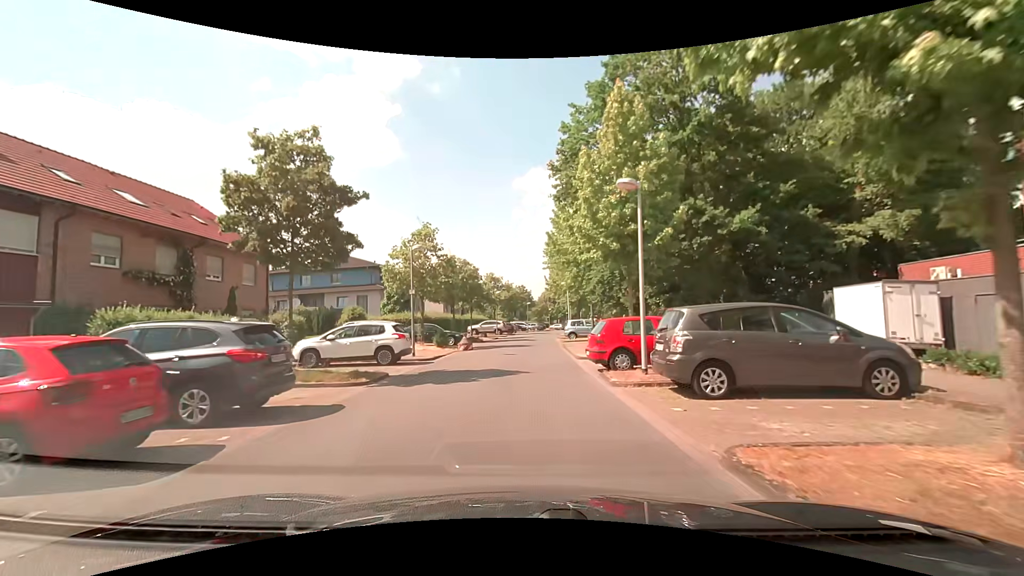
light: Day
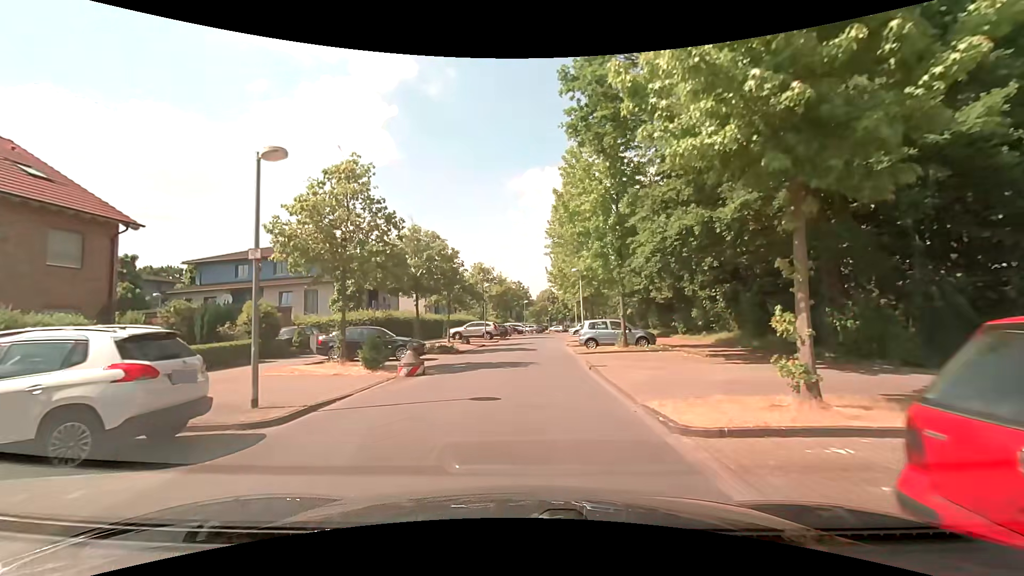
(+0.1, +12.0) m; +1°
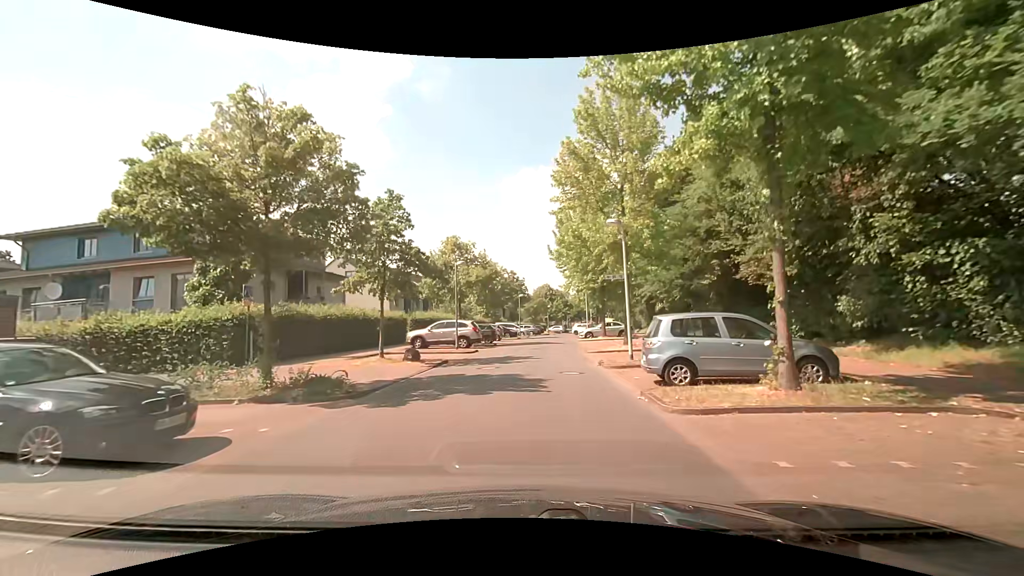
(0.0, +15.0) m; 0°
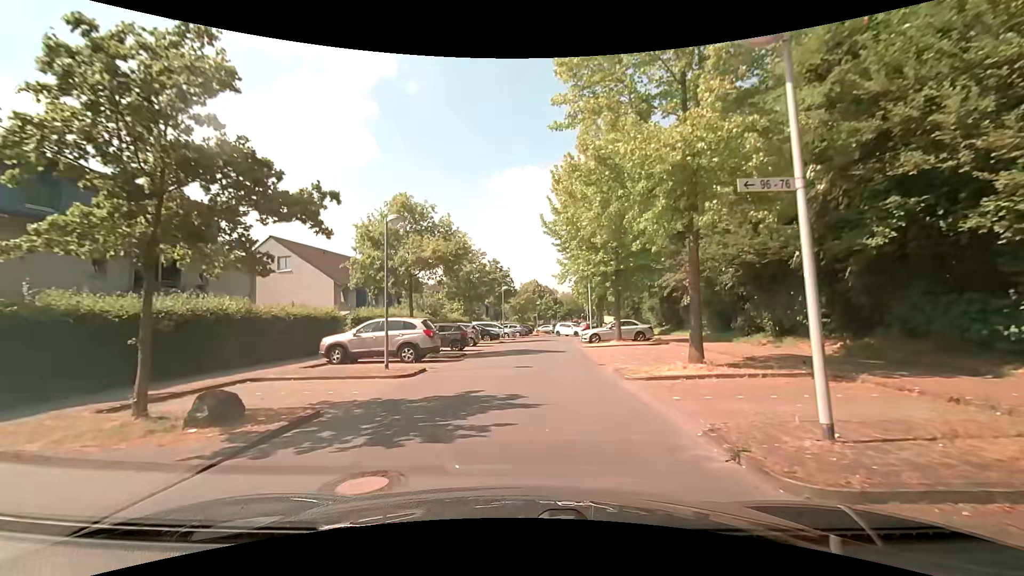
(+0.1, +11.2) m; +1°
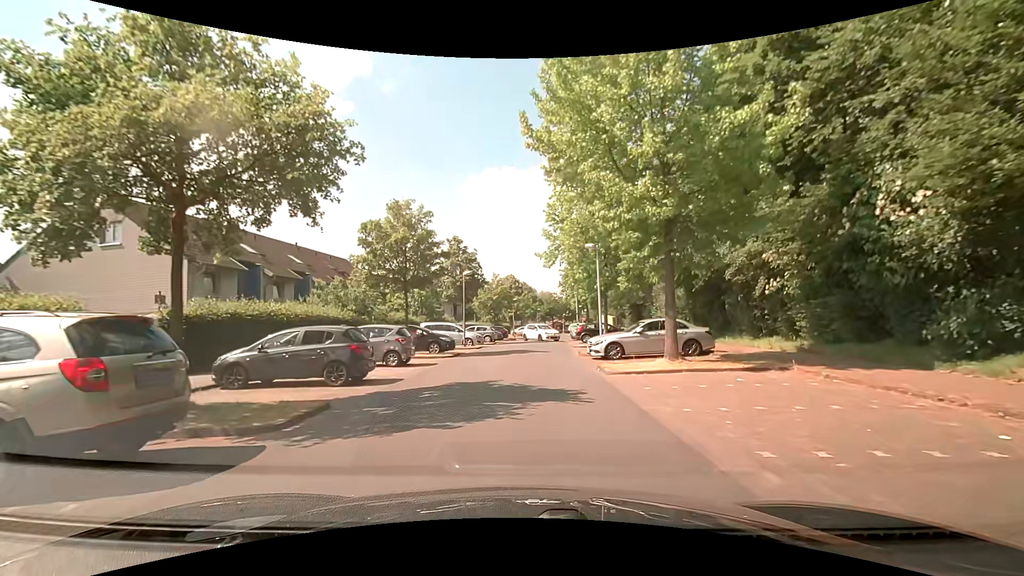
(+0.3, +14.0) m; +3°
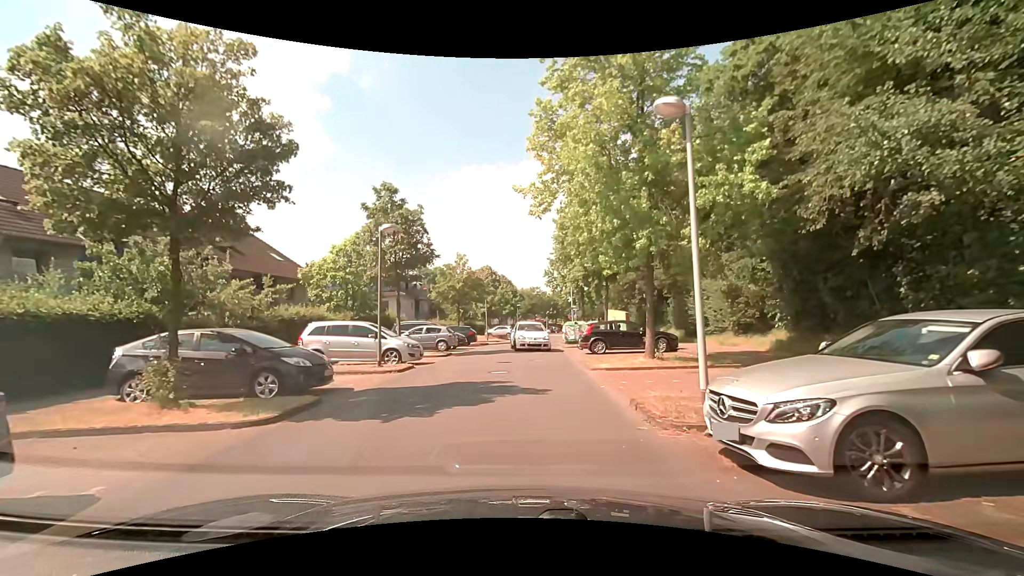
(+0.2, +14.3) m; +1°
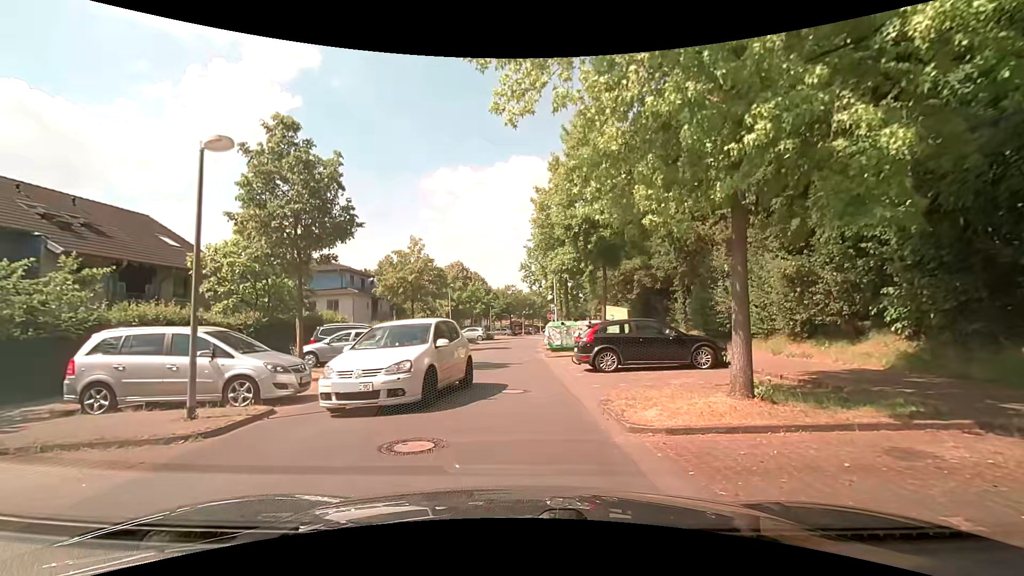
(+0.3, +7.9) m; +4°
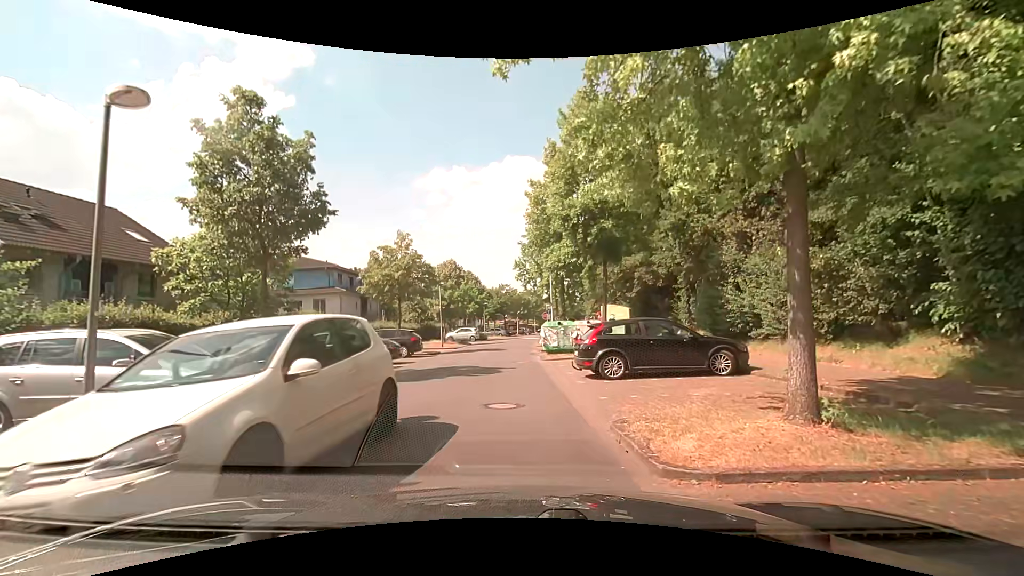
(0.0, +1.8) m; +1°
